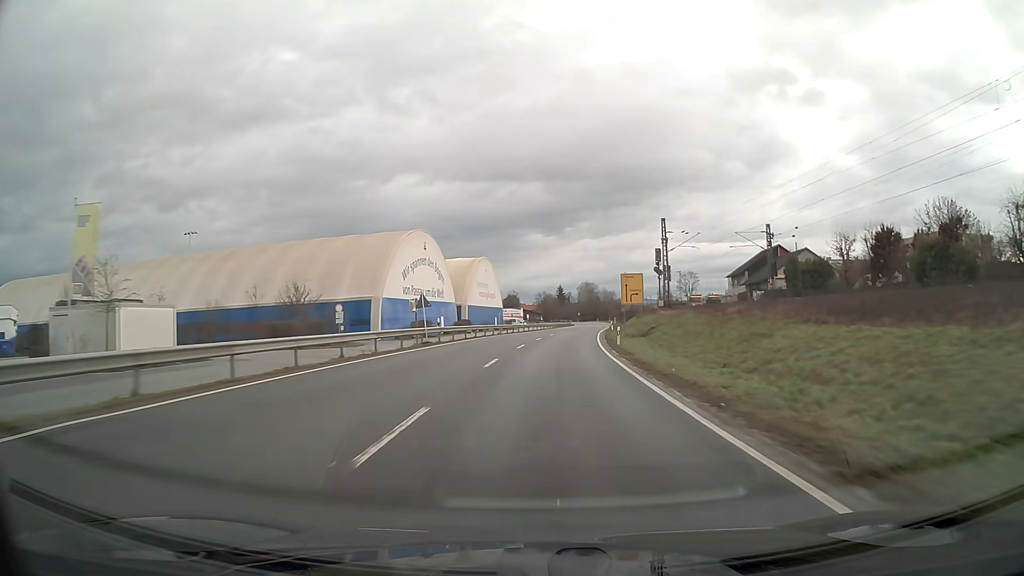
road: primary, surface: asphalt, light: Day
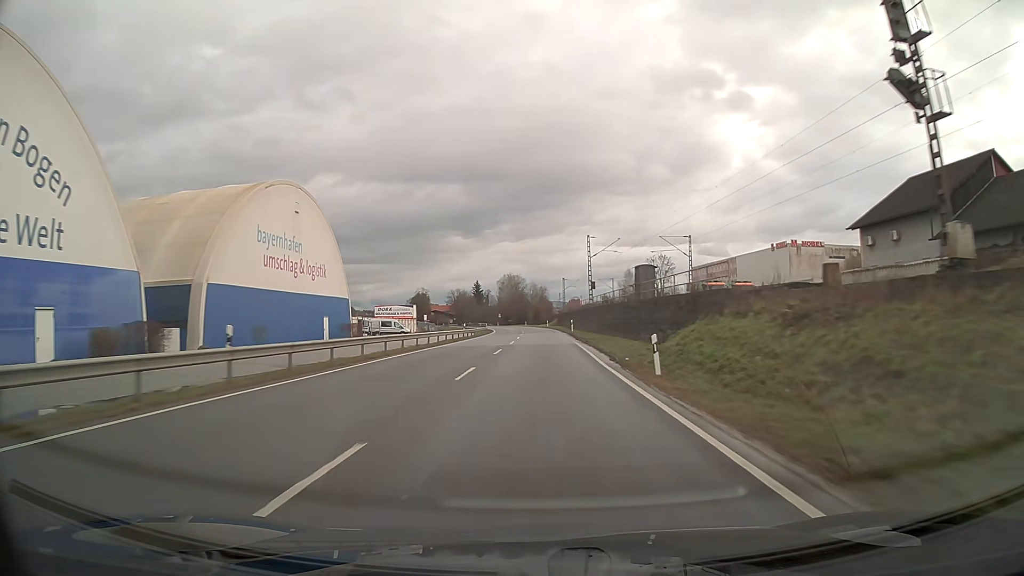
(+4.0, +63.0) m; +6°
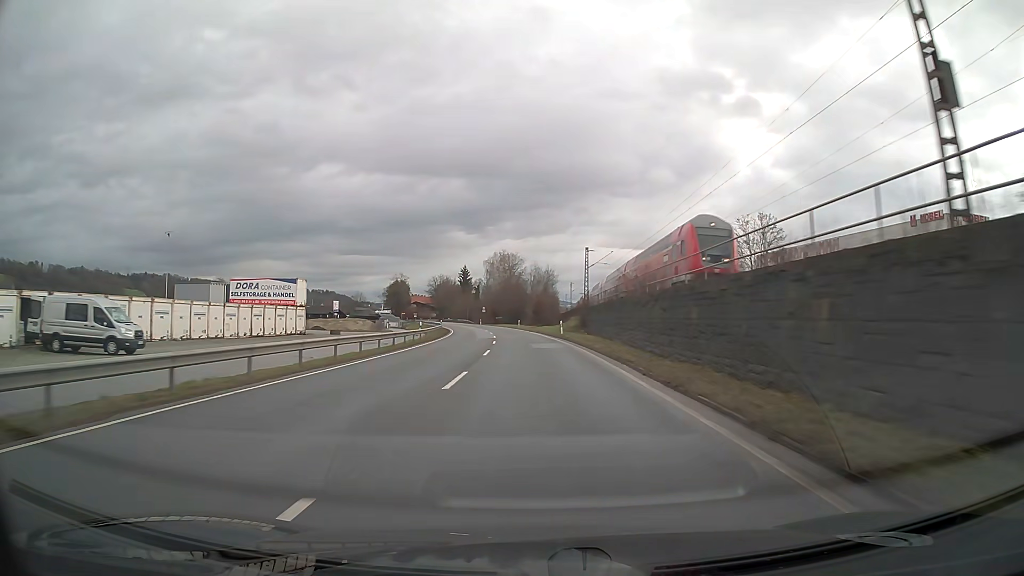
(+0.2, +63.2) m; -1°
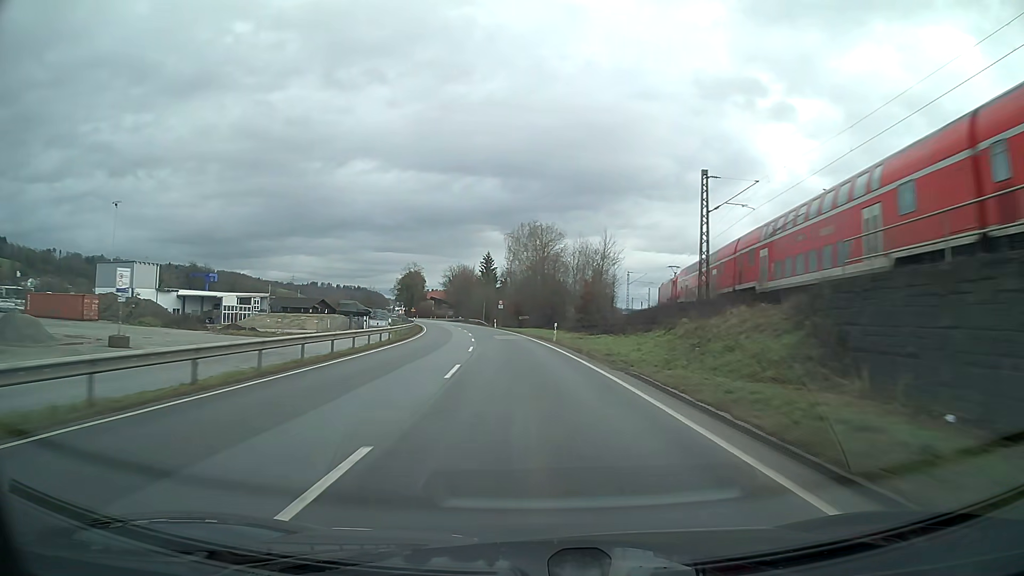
(-1.1, +47.4) m; -3°
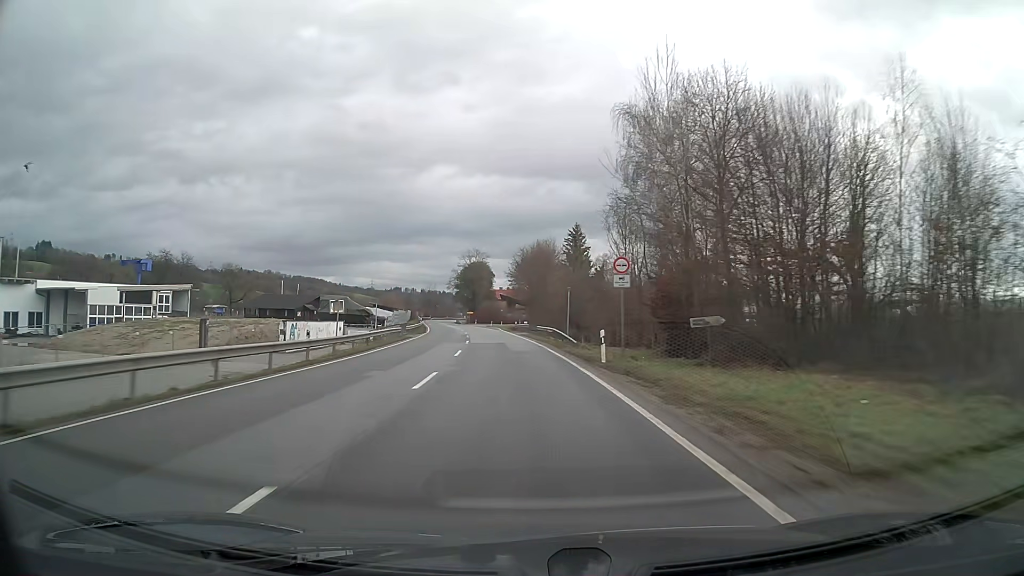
(-4.1, +63.0) m; -8°
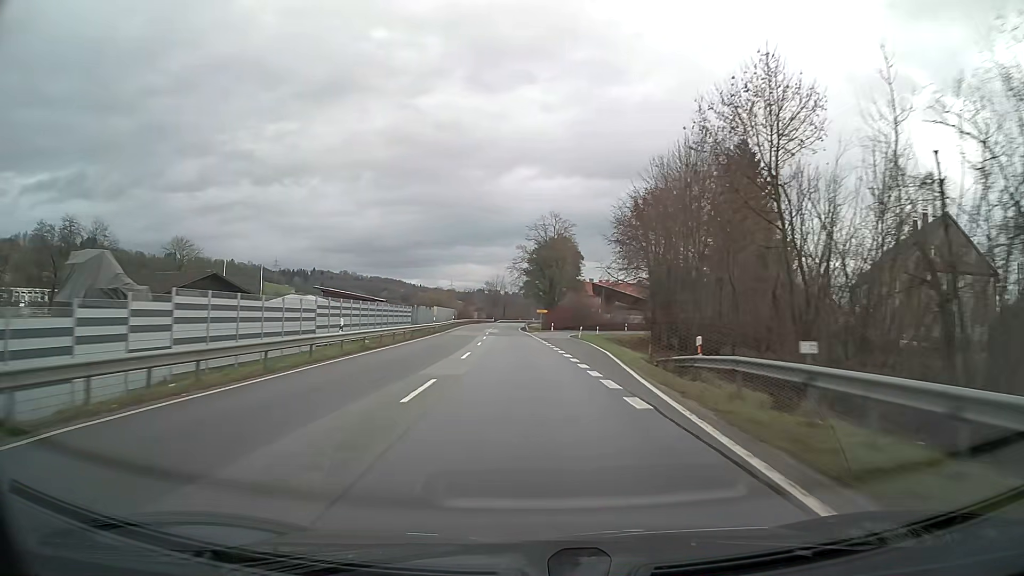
(-4.3, +63.0) m; -7°
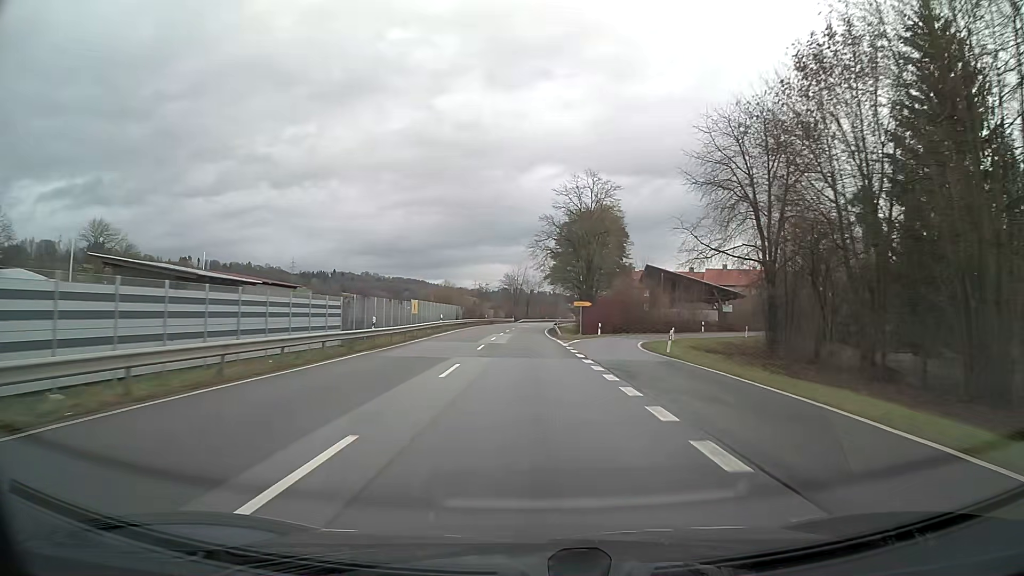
(-0.6, +31.6) m; -2°
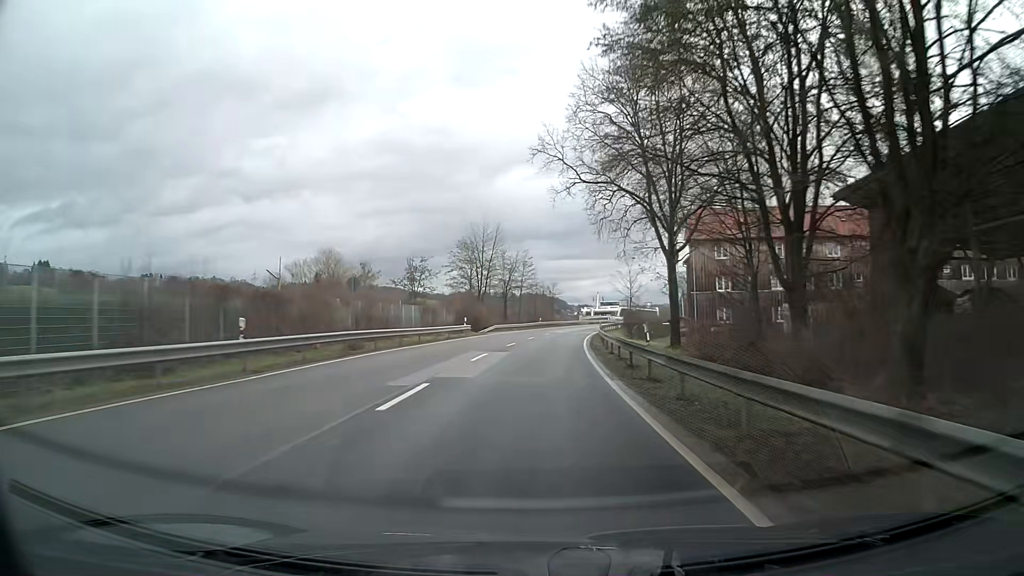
(+0.4, +79.0) m; +2°
(0, +10) (0, +20) (+1, +30) (+1, +40) (+2, +50) (+3, +60) (+5, +70) (+6, +80) (+8, +90) (+10, +99) m
